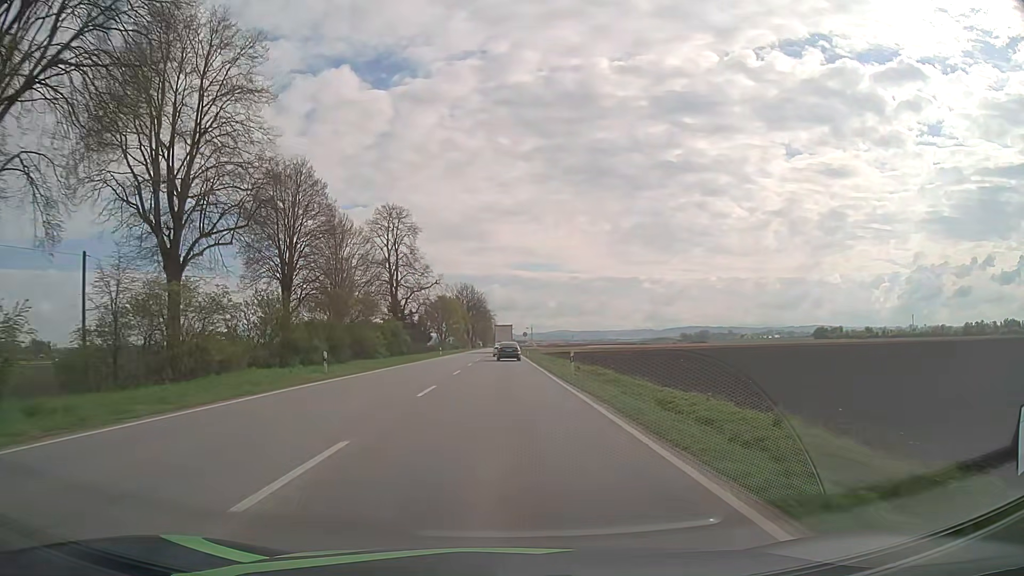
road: primary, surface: asphalt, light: Day
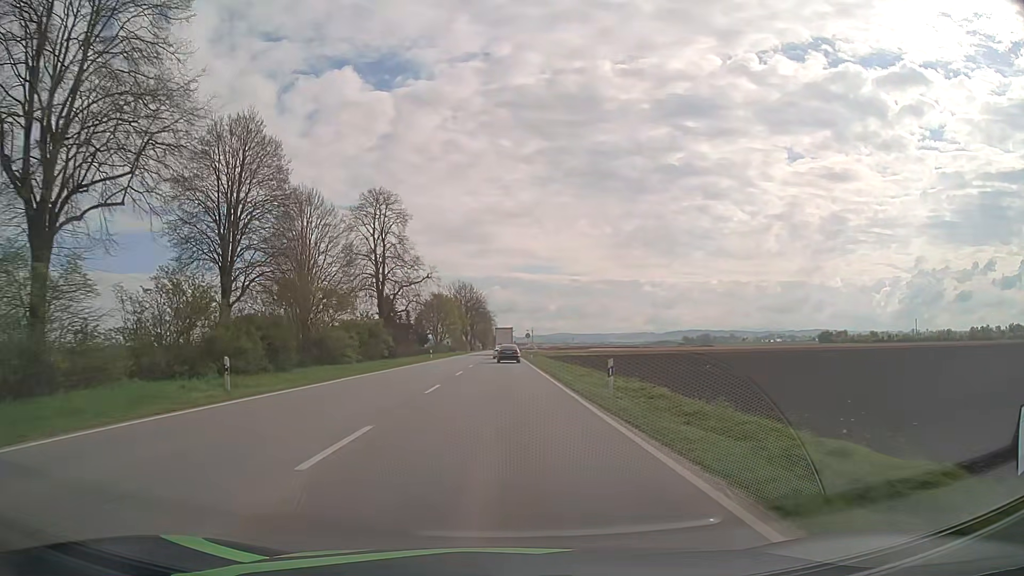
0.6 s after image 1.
(0.0, +10.1) m; 0°
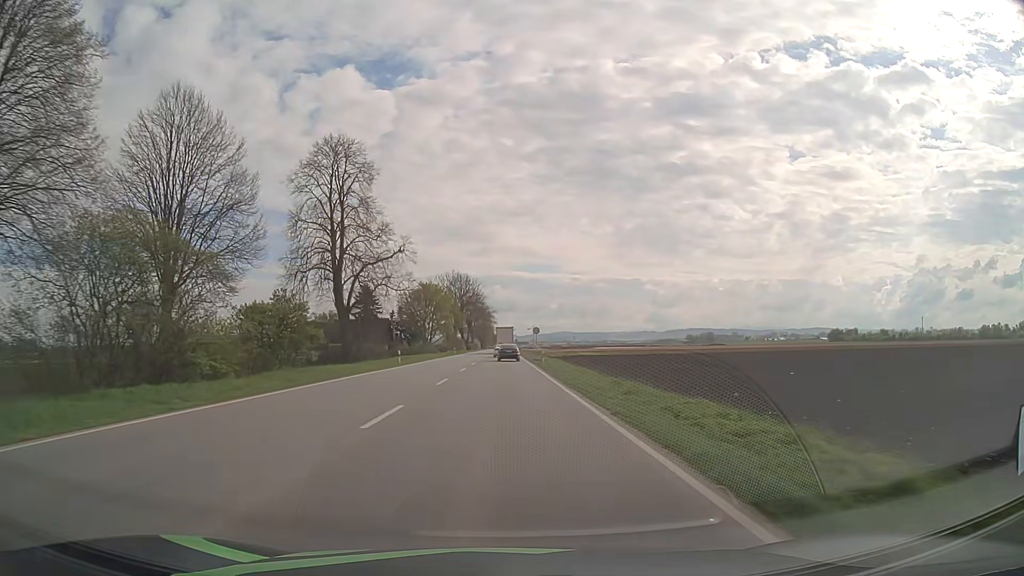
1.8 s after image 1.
(0.0, +20.4) m; 0°
(0, +10) (0, +20) (0, +30) (0, +40) (0, +50) (0, +60) (0, +70) (0, +80) (-1, +90) (-1, +100) m
